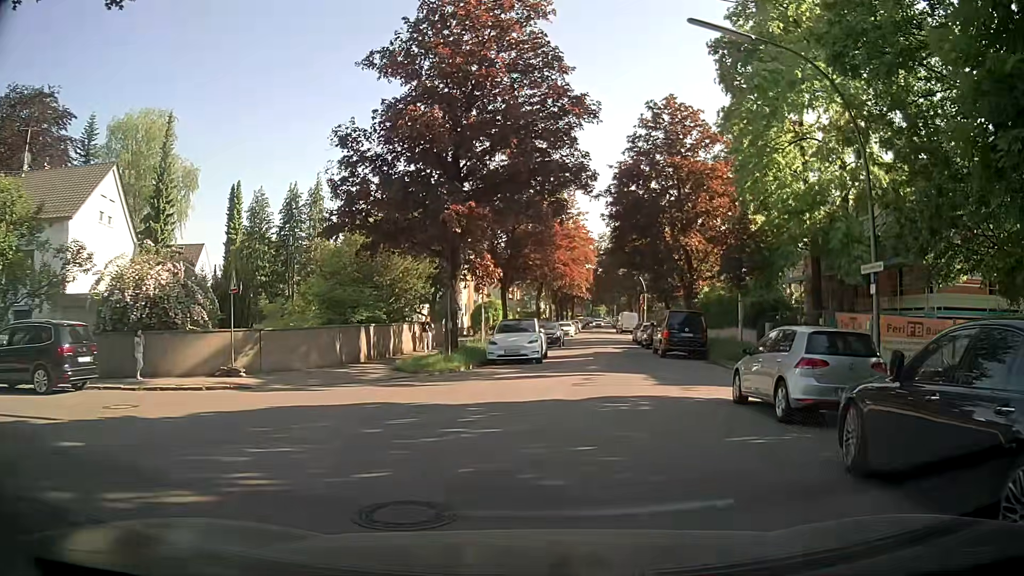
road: residential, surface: asphalt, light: Day
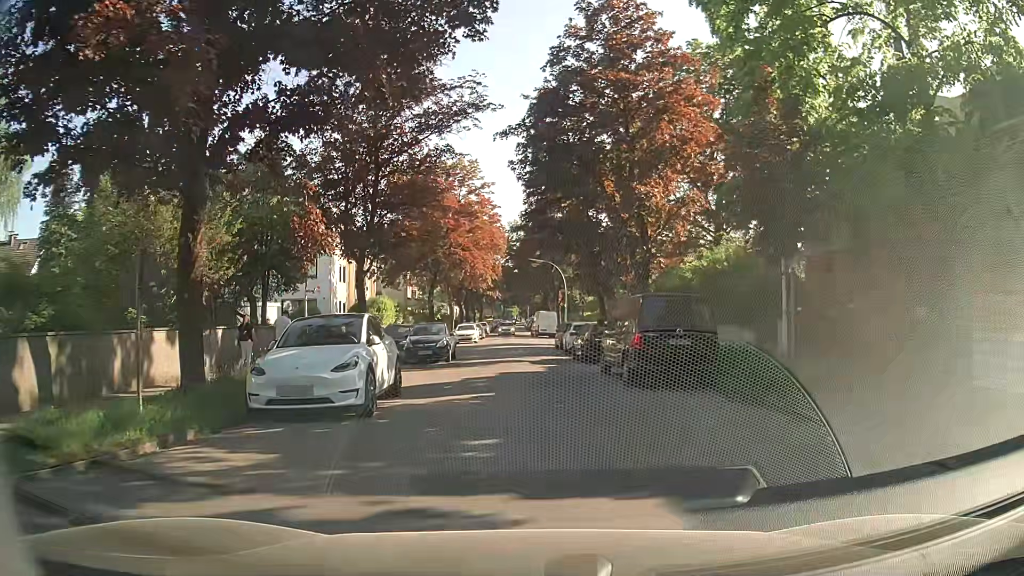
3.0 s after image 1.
(+1.2, +13.6) m; +8°
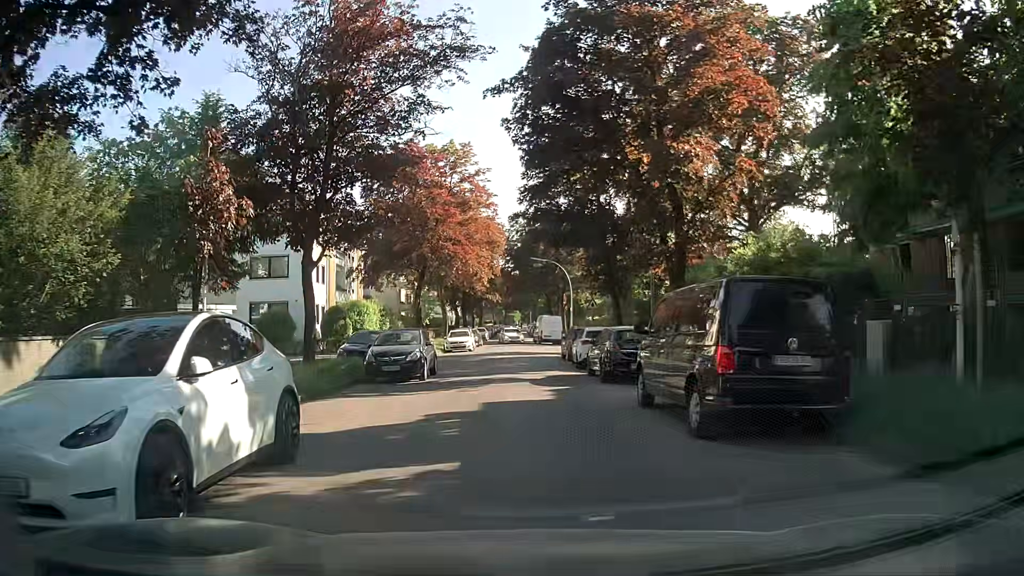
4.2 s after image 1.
(0.0, +6.2) m; 0°
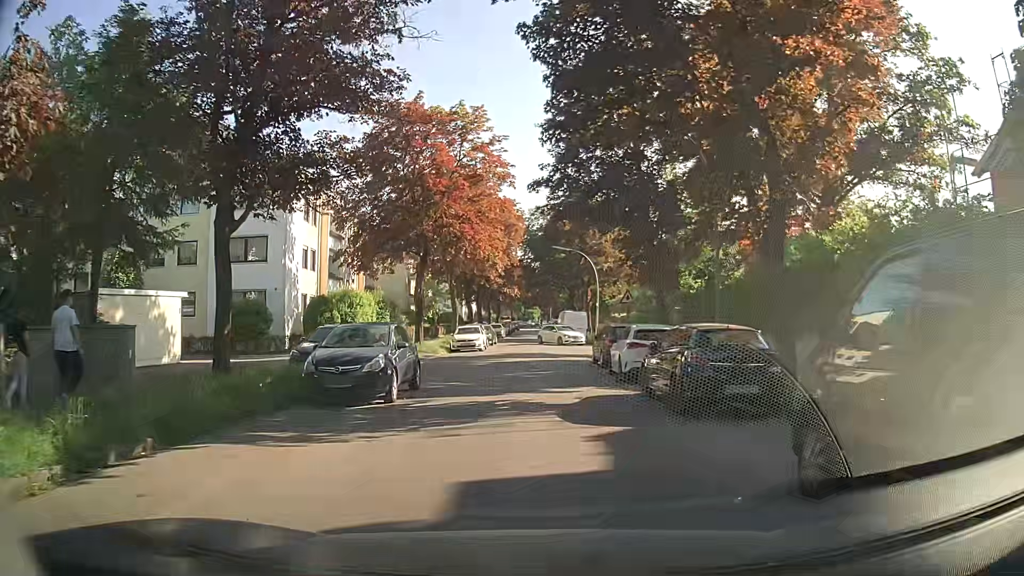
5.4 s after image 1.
(-0.1, +6.7) m; -1°
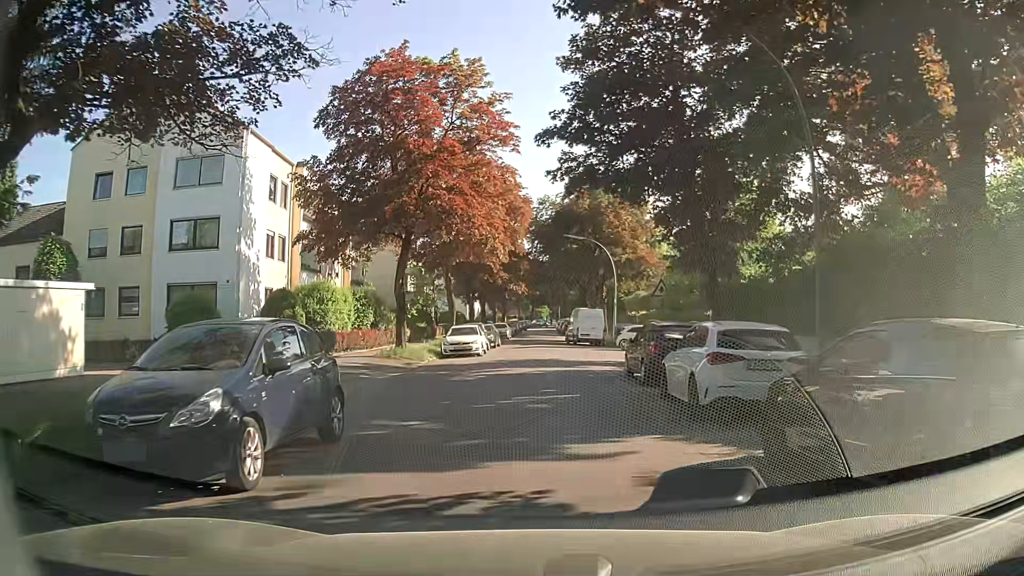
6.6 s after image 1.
(0.0, +6.8) m; 0°
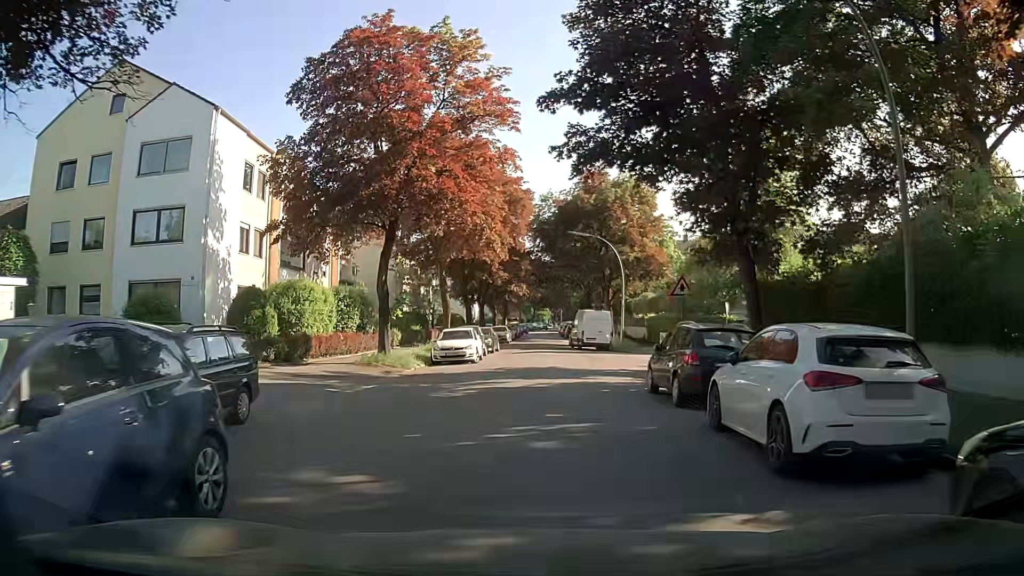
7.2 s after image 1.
(-0.1, +3.4) m; -2°
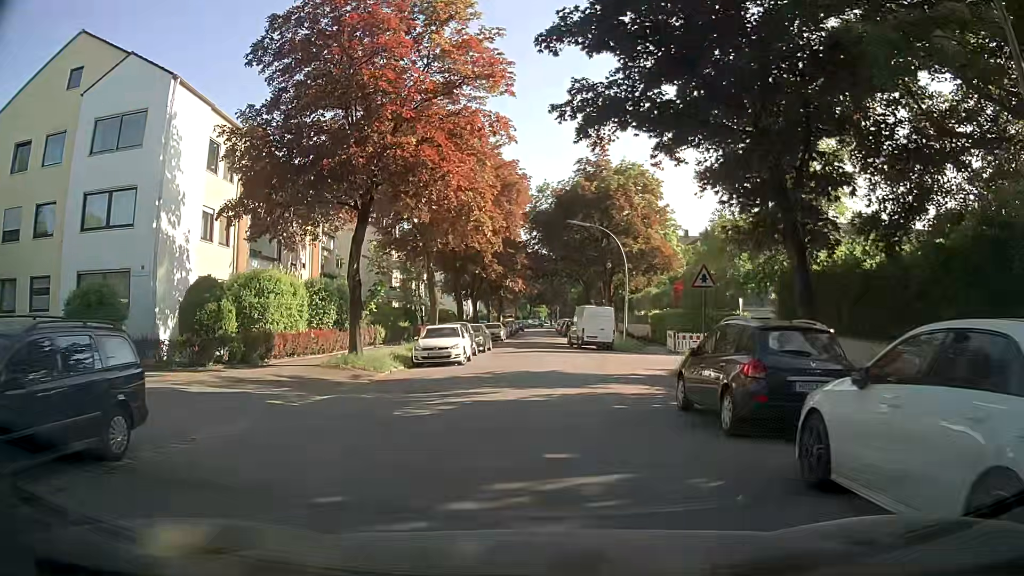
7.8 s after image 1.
(+0.1, +3.5) m; +1°
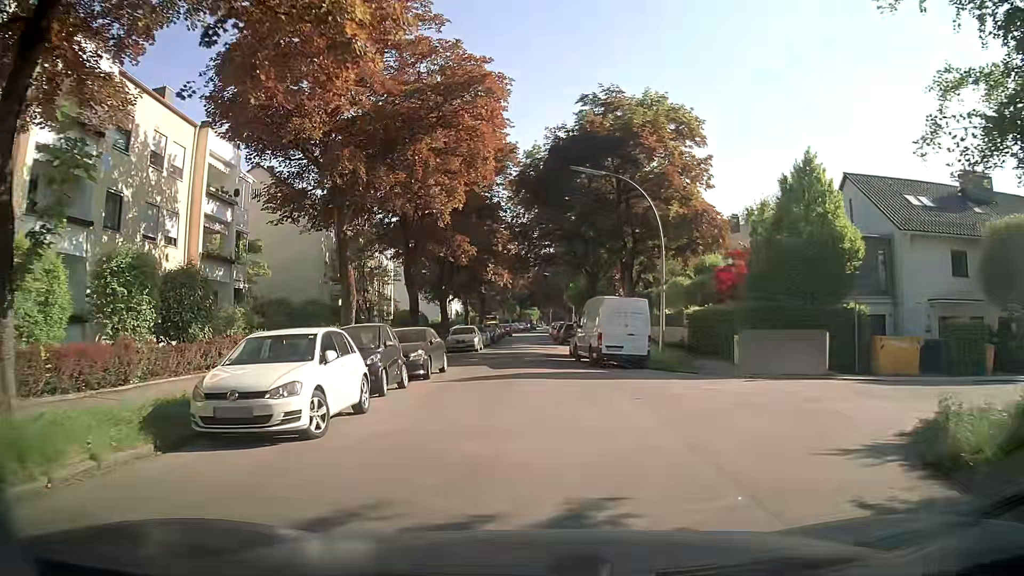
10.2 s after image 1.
(+0.1, +15.2) m; +1°
(0, +10) (-1, +20) (-1, +30) (-1, +40) (-1, +50) (-1, +60) (-1, +70) (-1, +80) (-2, +90) (-2, +100) m
